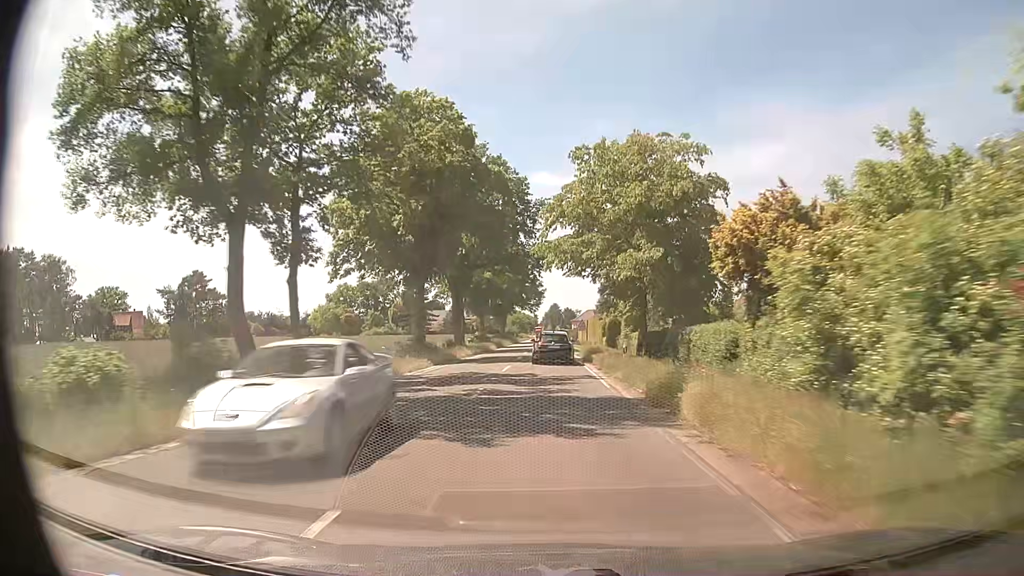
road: secondary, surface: asphalt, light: Day
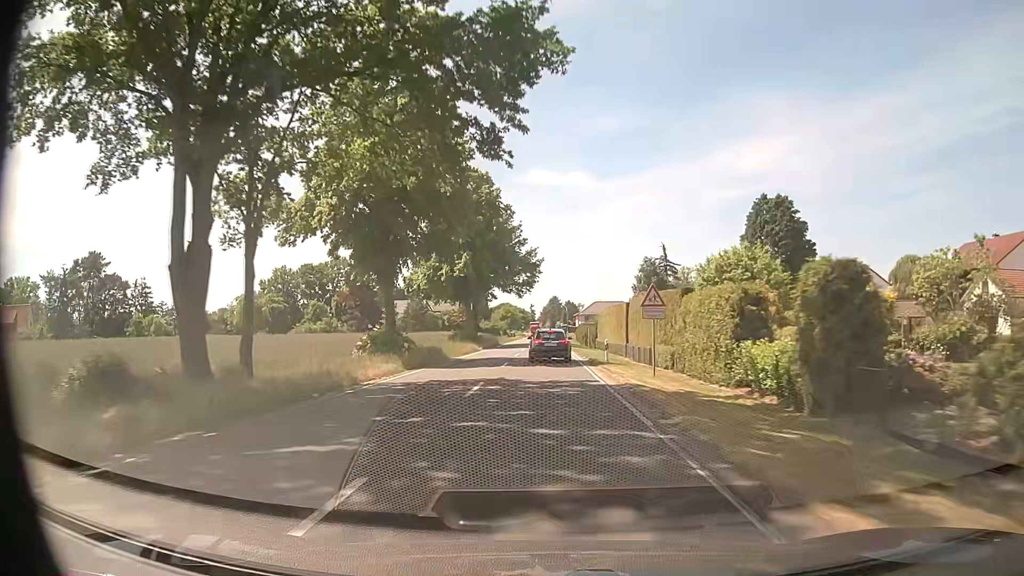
(+0.2, +45.7) m; 0°
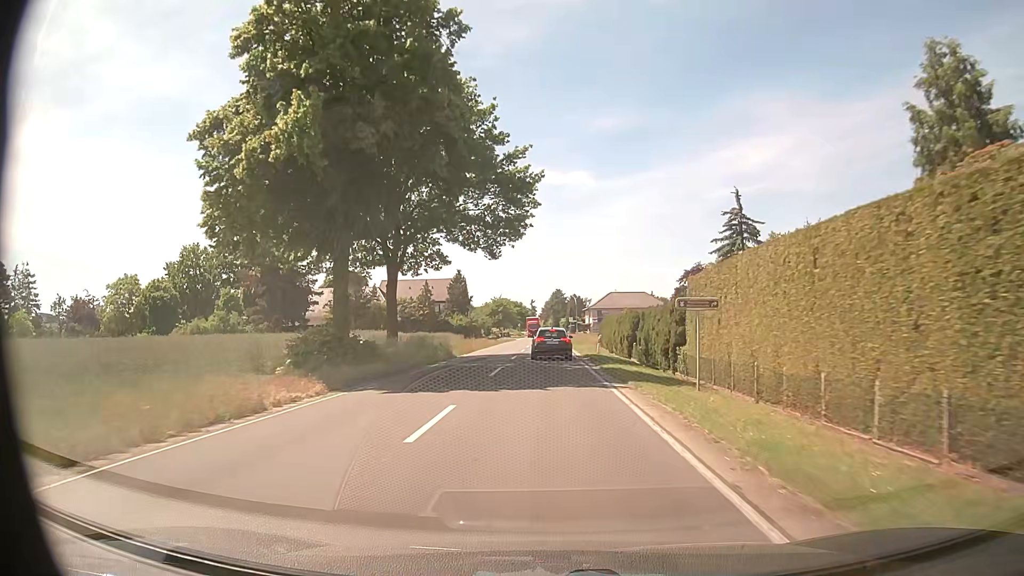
(+0.1, +40.6) m; 0°
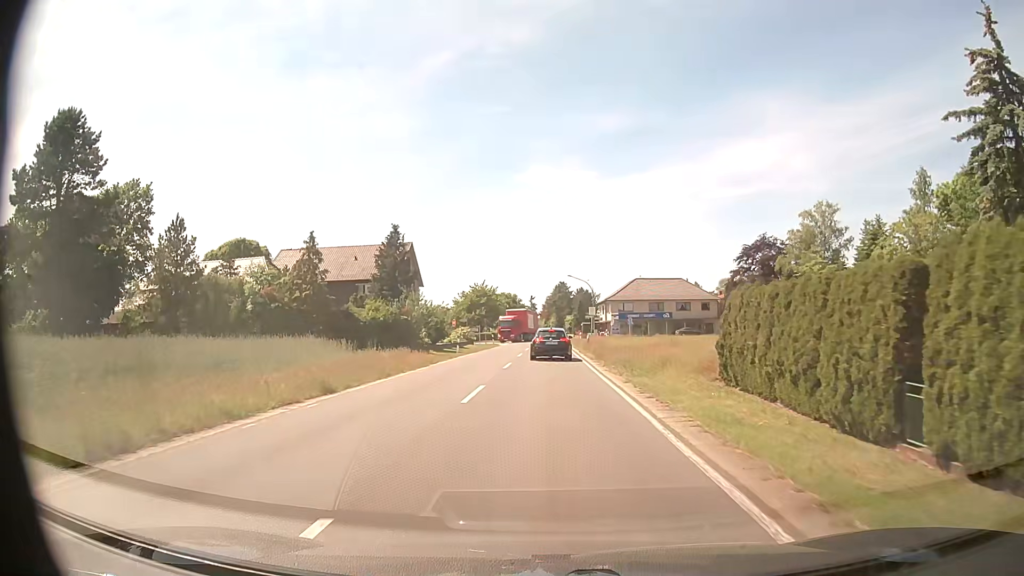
(0.0, +42.0) m; 0°
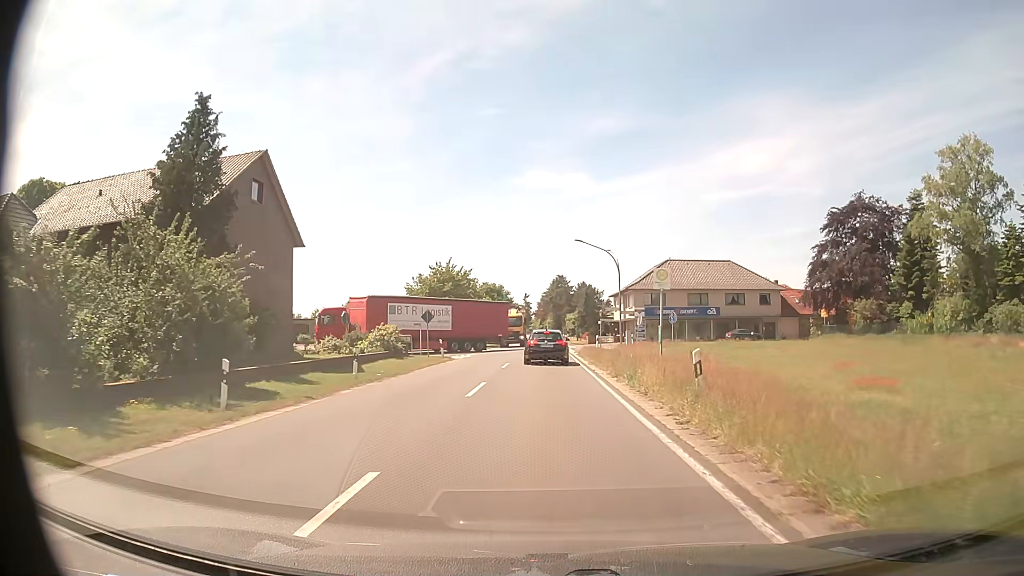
(+0.1, +33.1) m; 0°
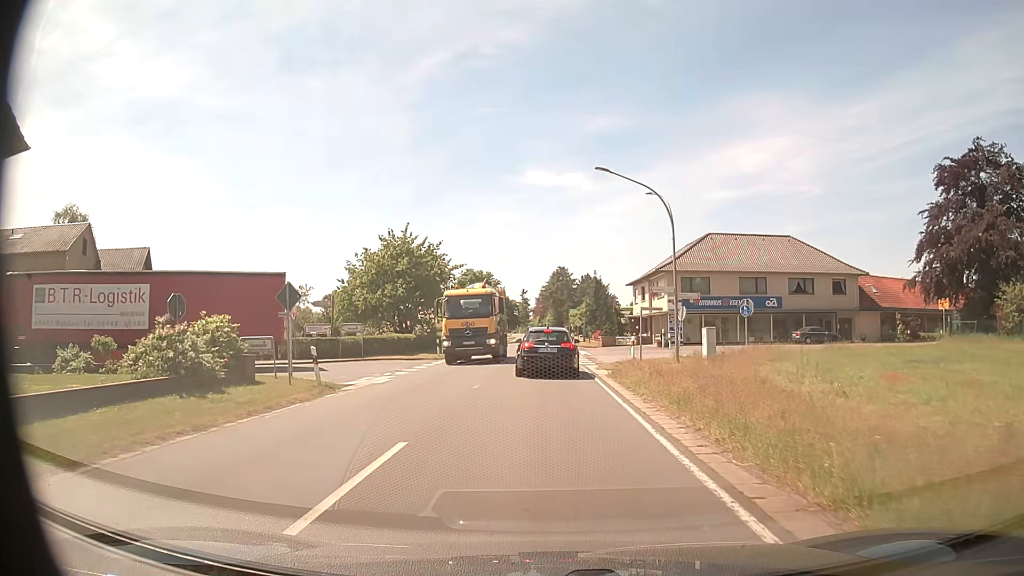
(+0.1, +21.4) m; 0°
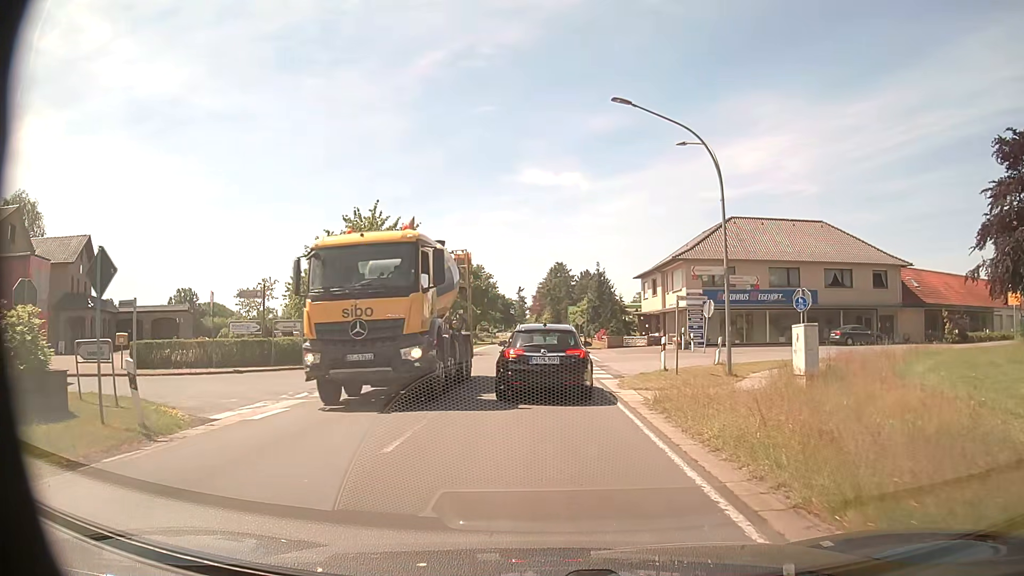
(+0.1, +8.3) m; 0°
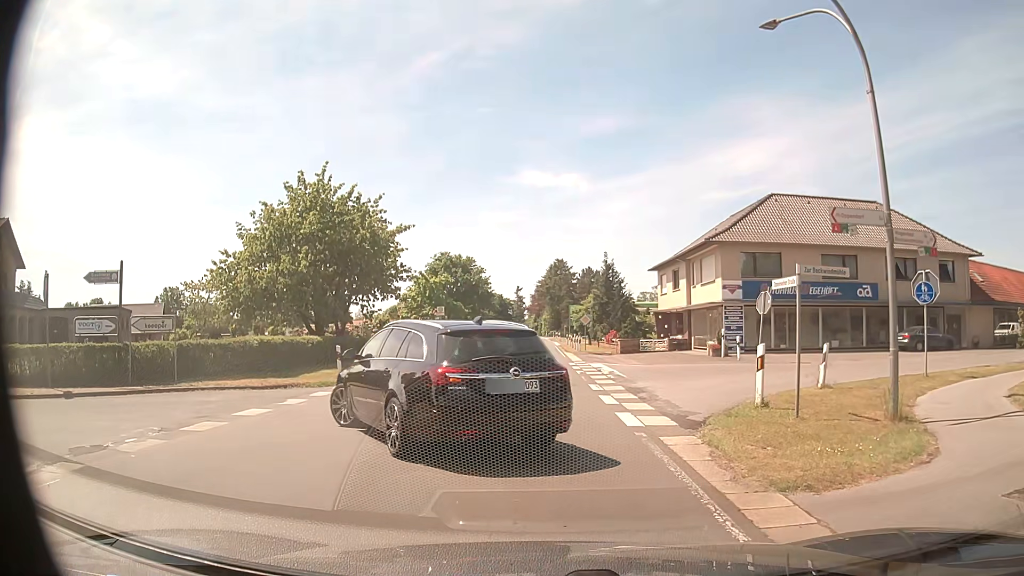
(+0.1, +9.5) m; +1°
